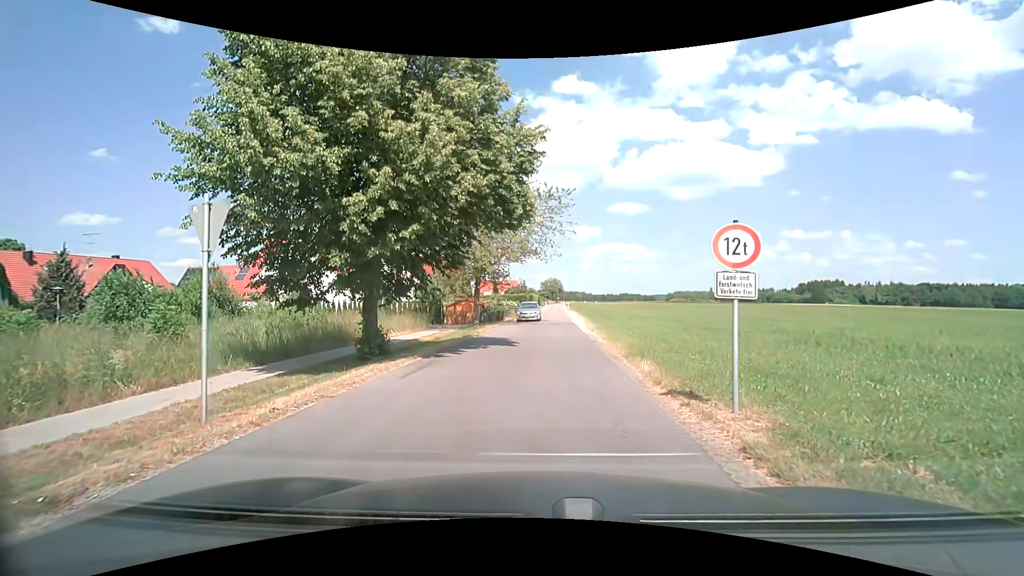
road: unclassified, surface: asphalt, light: Day
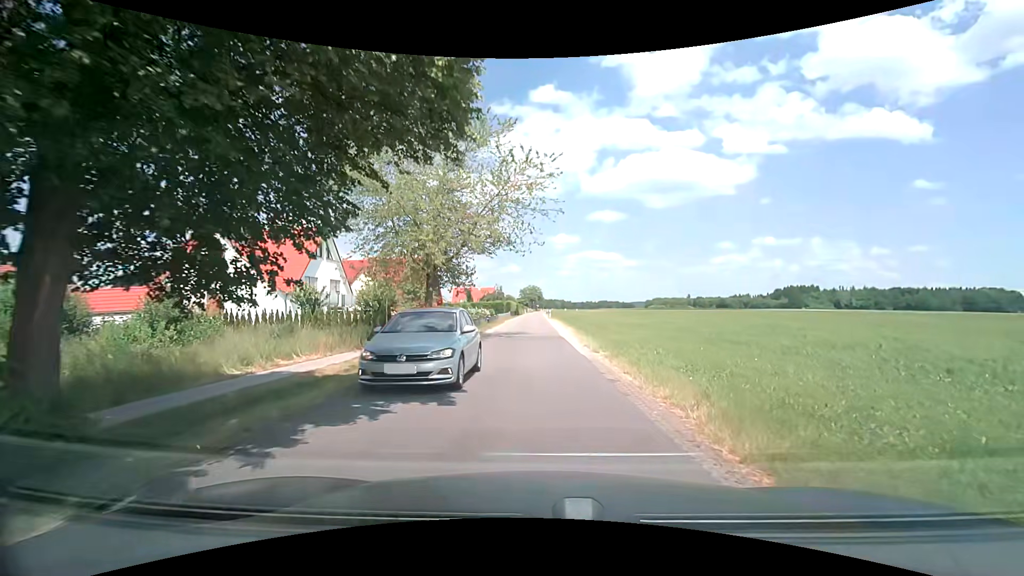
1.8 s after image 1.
(+0.1, +9.4) m; +2°
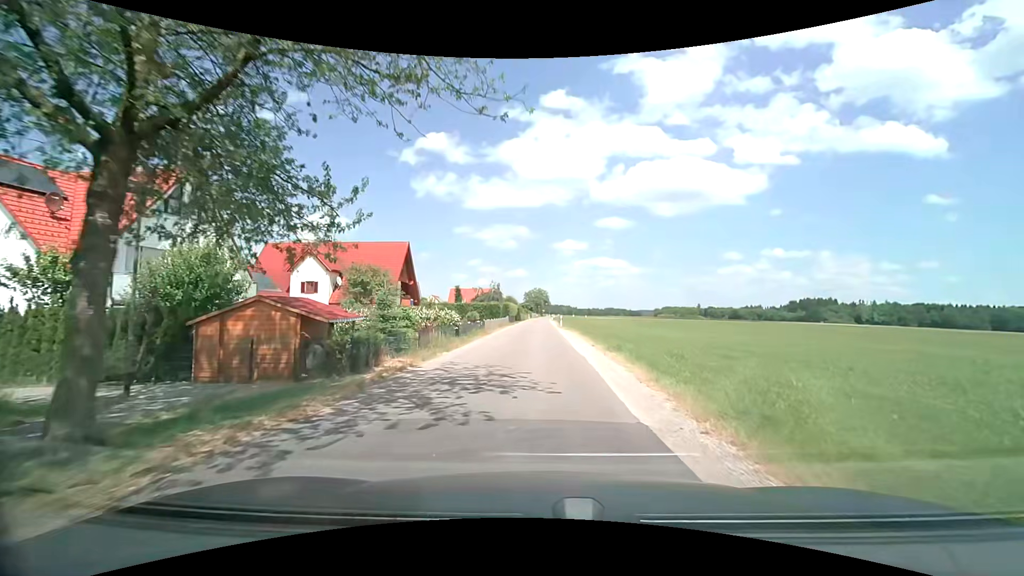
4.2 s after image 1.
(-0.1, +19.2) m; -1°
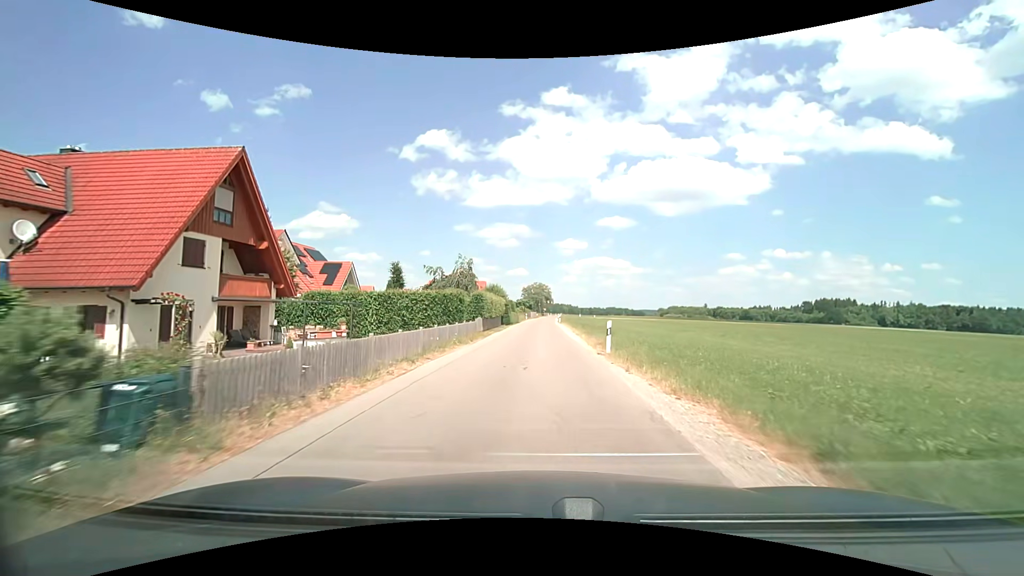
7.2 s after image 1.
(+0.2, +32.2) m; 0°
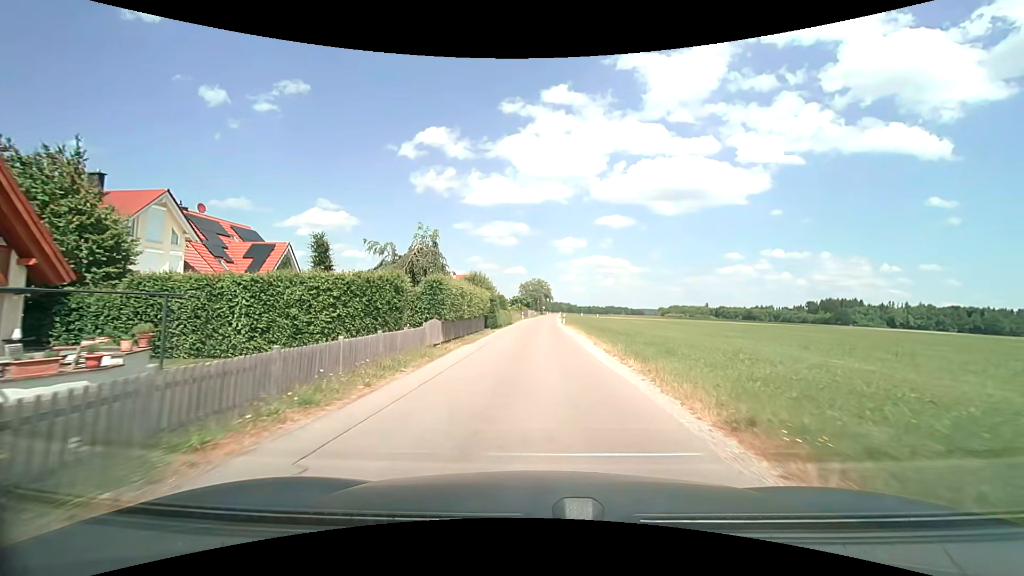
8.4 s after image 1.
(0.0, +14.2) m; 0°
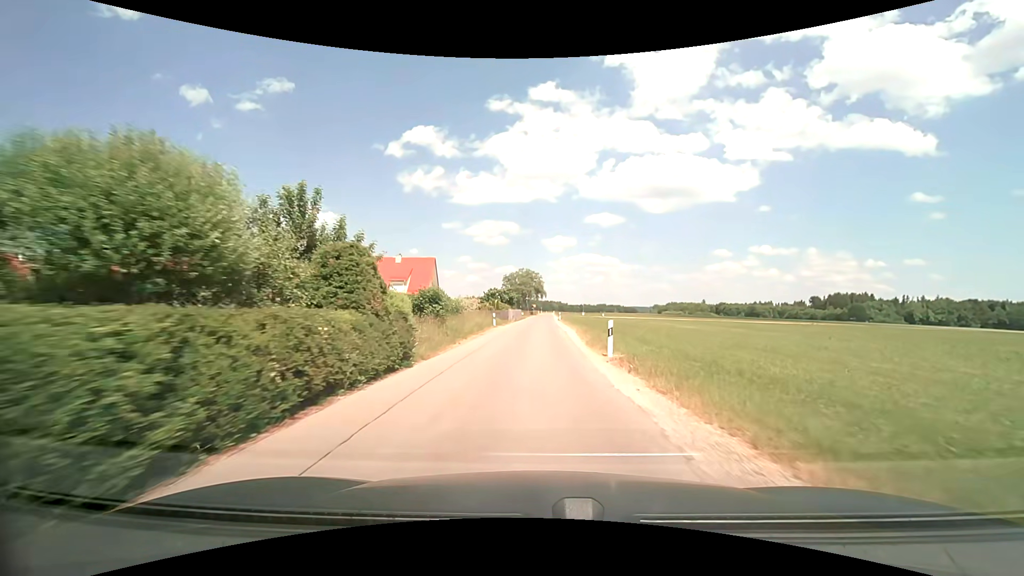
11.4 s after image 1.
(+0.4, +37.9) m; +1°
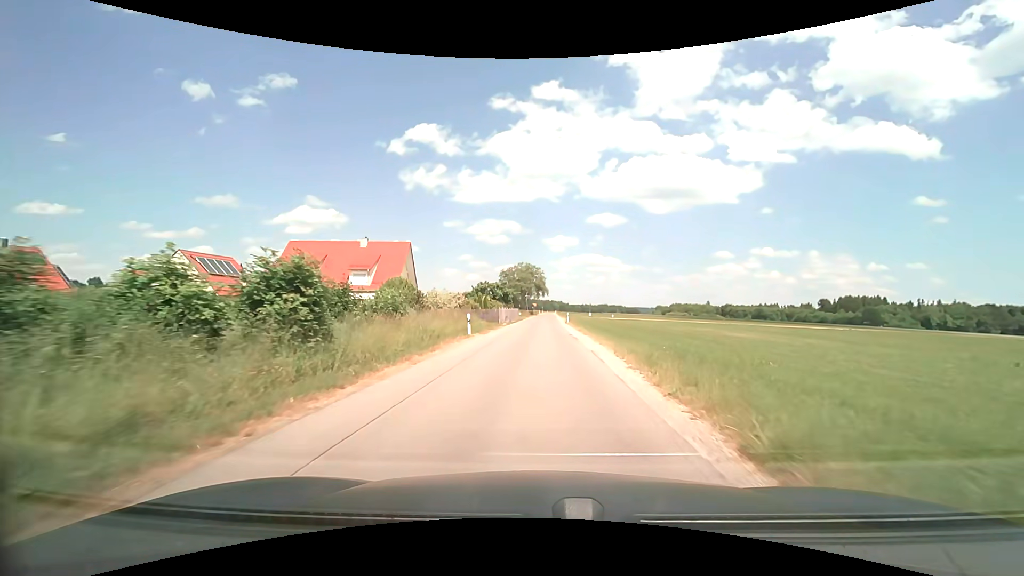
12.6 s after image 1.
(0.0, +15.3) m; 0°
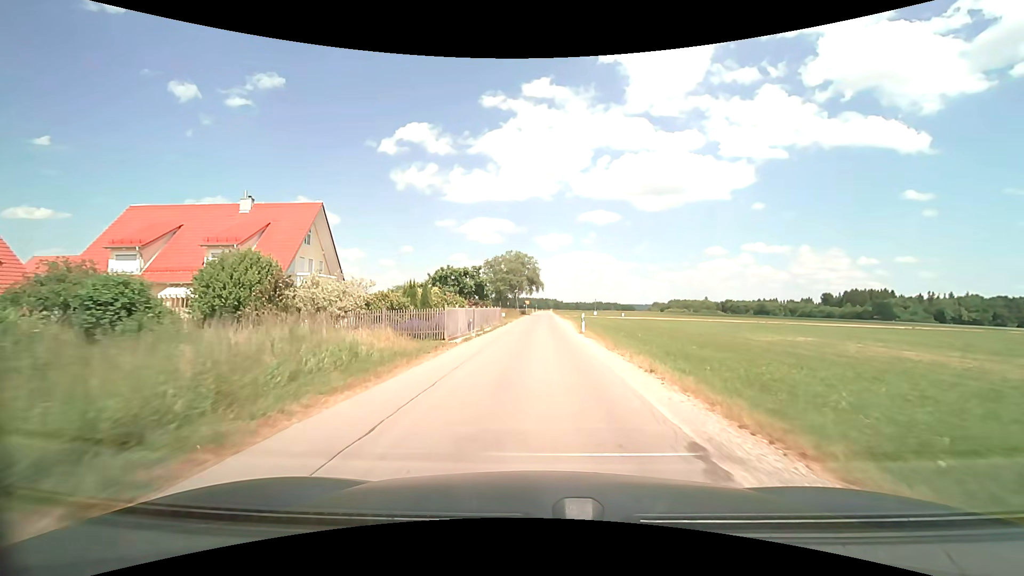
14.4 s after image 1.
(+0.2, +22.3) m; +1°
(0, +10) (0, +20) (0, +30) (0, +40) (0, +50) (0, +60) (+1, +70) (+1, +80) (+1, +90) (+1, +100) m
